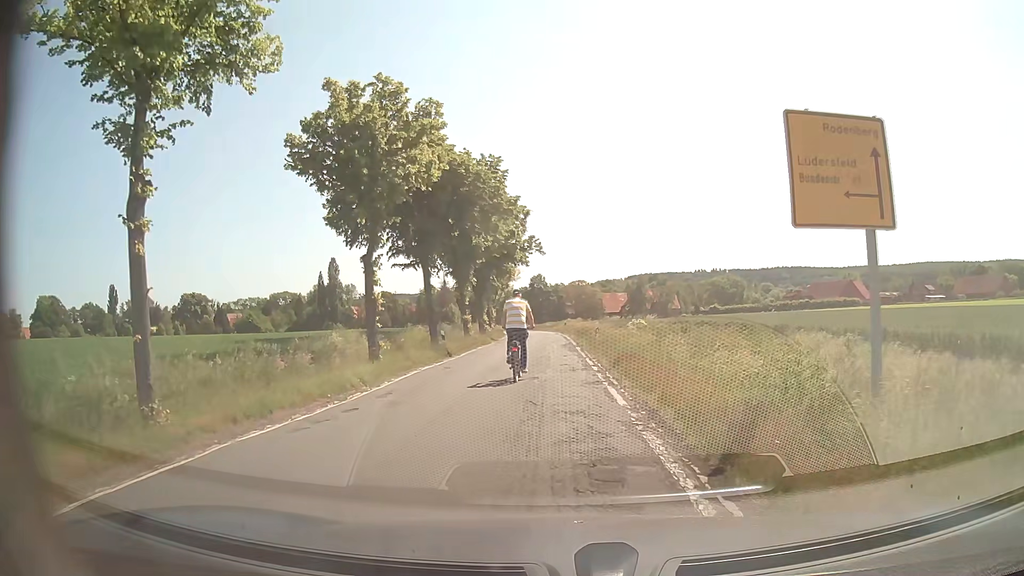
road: secondary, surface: asphalt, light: Day
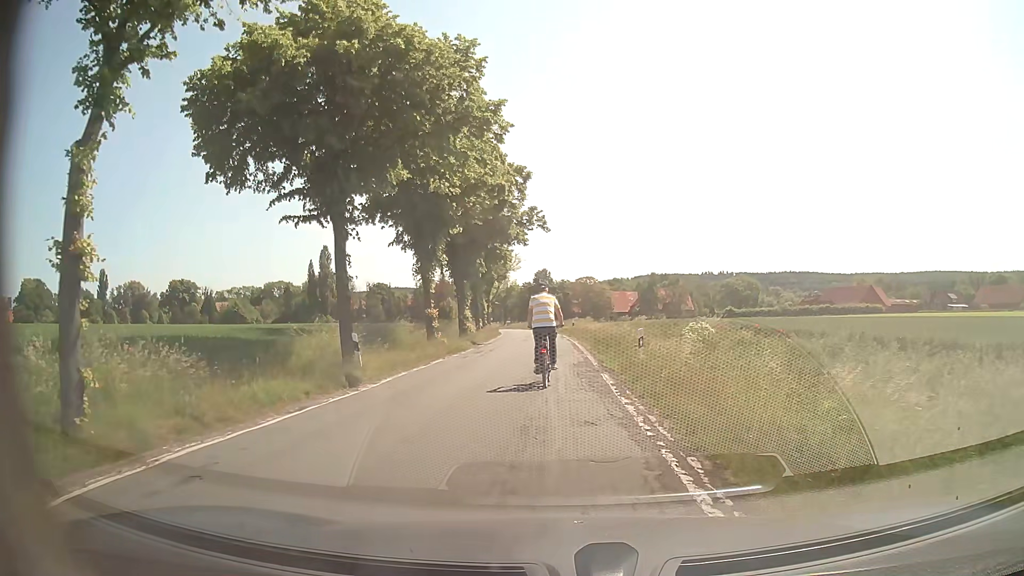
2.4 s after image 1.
(-0.2, +14.7) m; -1°
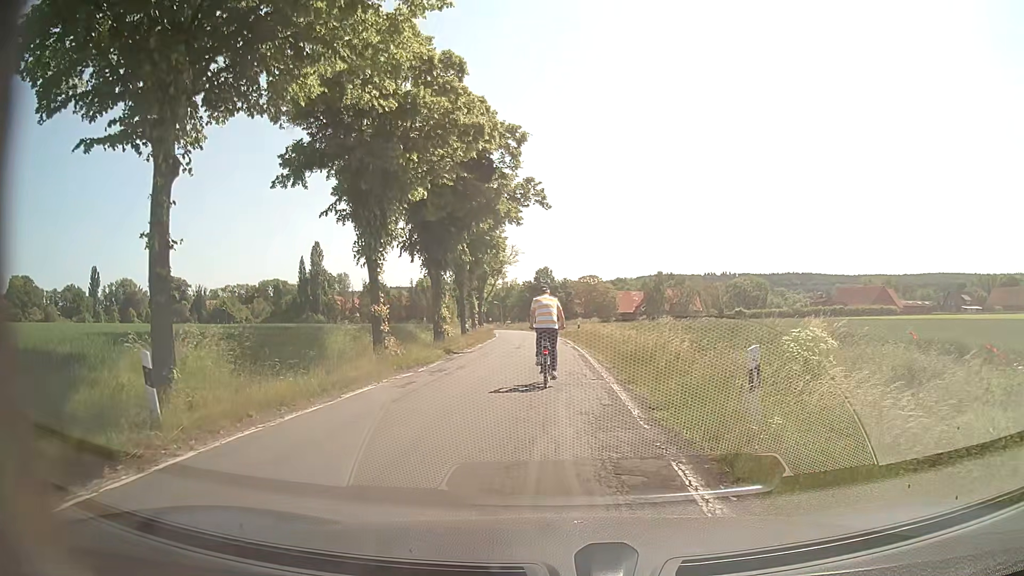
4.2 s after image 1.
(0.0, +9.5) m; +1°
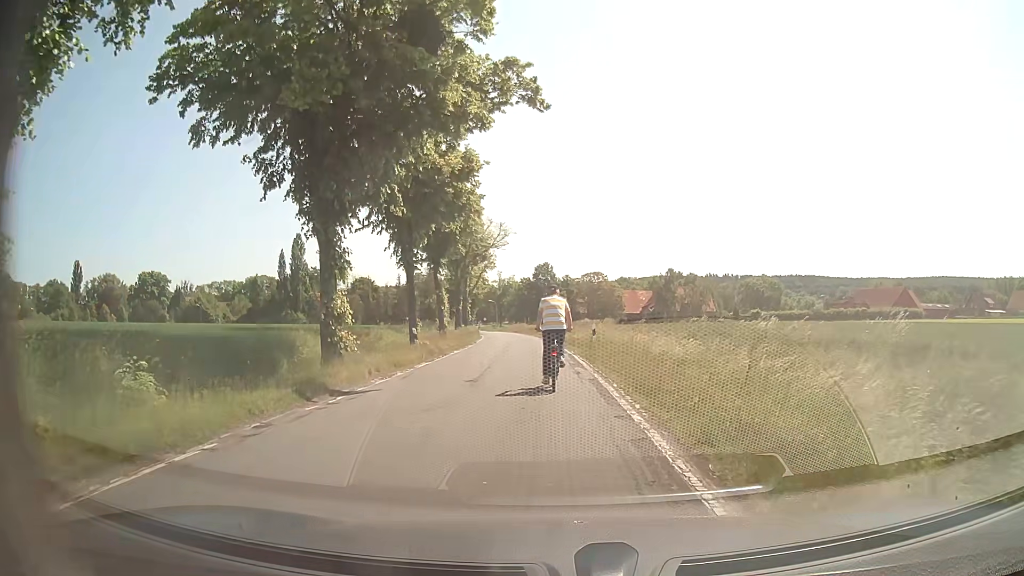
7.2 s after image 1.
(-0.3, +16.9) m; -1°
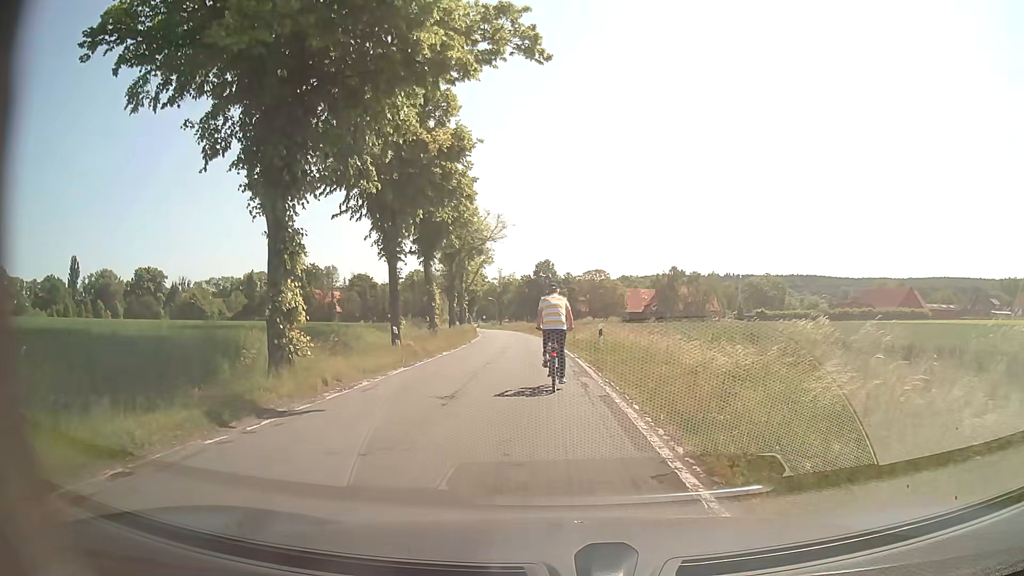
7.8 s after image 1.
(0.0, +3.5) m; 0°
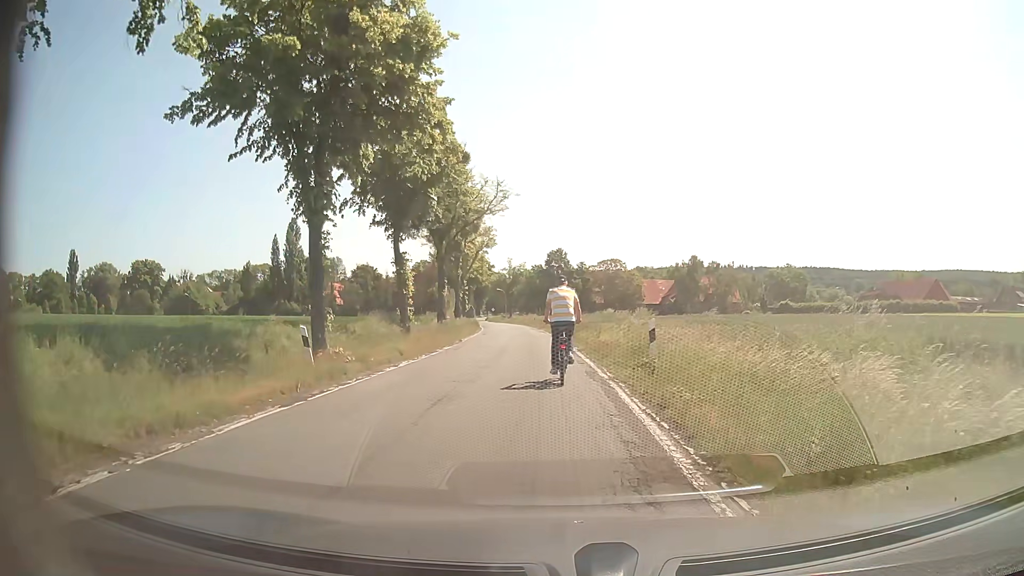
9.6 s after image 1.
(-0.1, +10.1) m; -1°
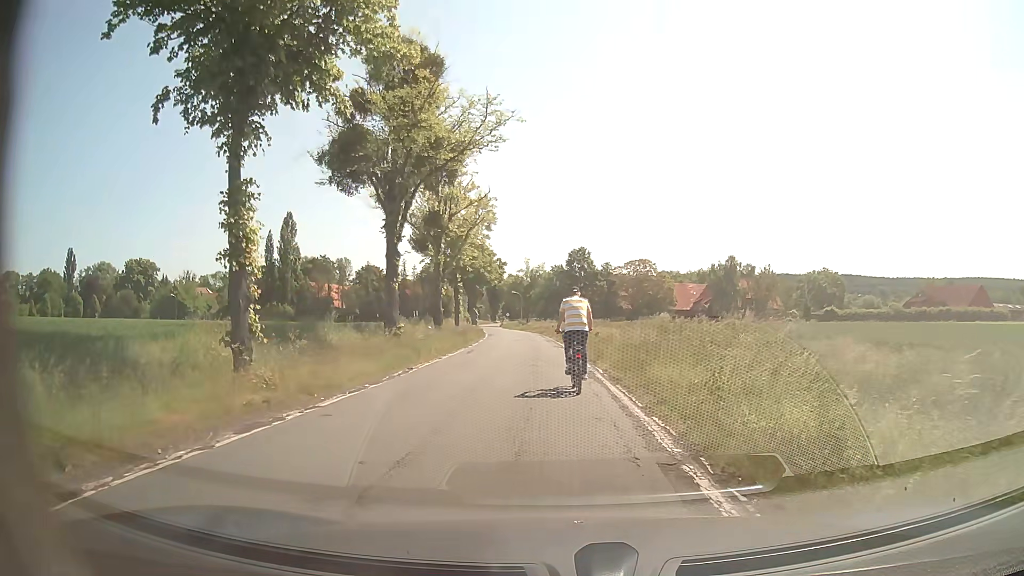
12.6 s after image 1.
(-0.3, +17.2) m; -1°
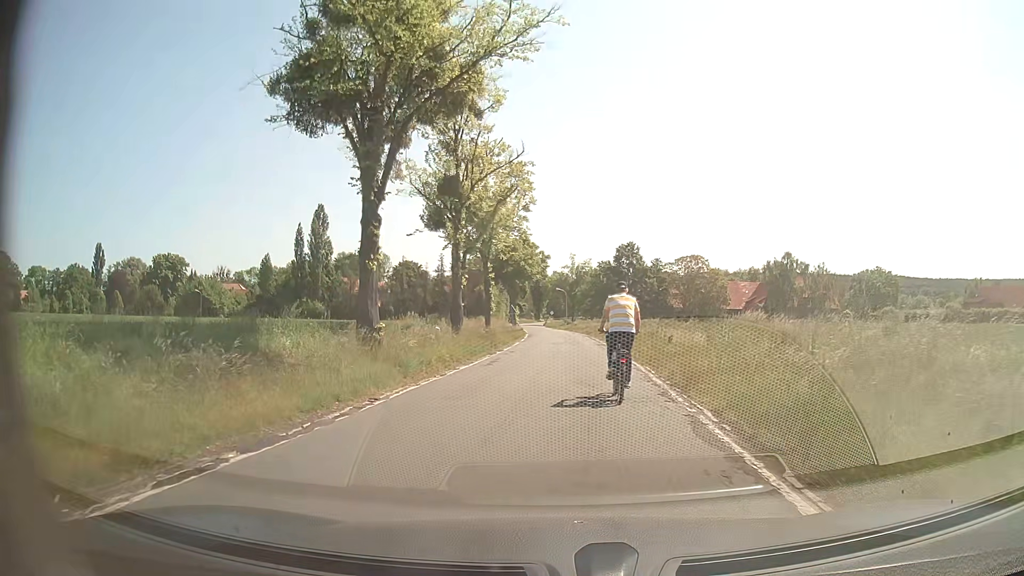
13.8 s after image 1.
(-0.3, +8.5) m; -5°
(0, +10) (-1, +20) (-2, +30) (-2, +40) (-1, +50) (-1, +60) (-1, +70) (-1, +80) (-1, +90) (-1, +100) m
